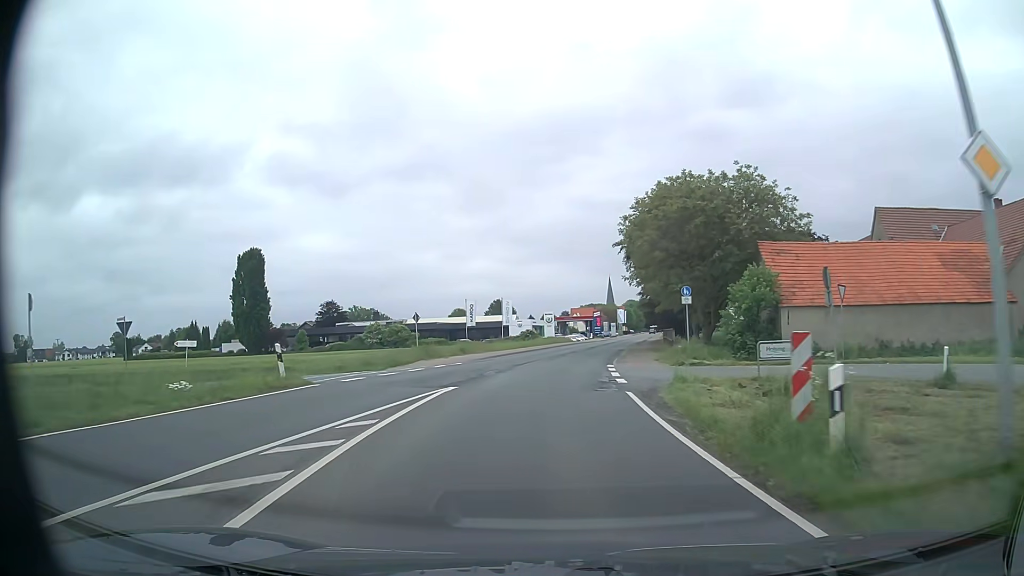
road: primary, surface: asphalt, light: Day
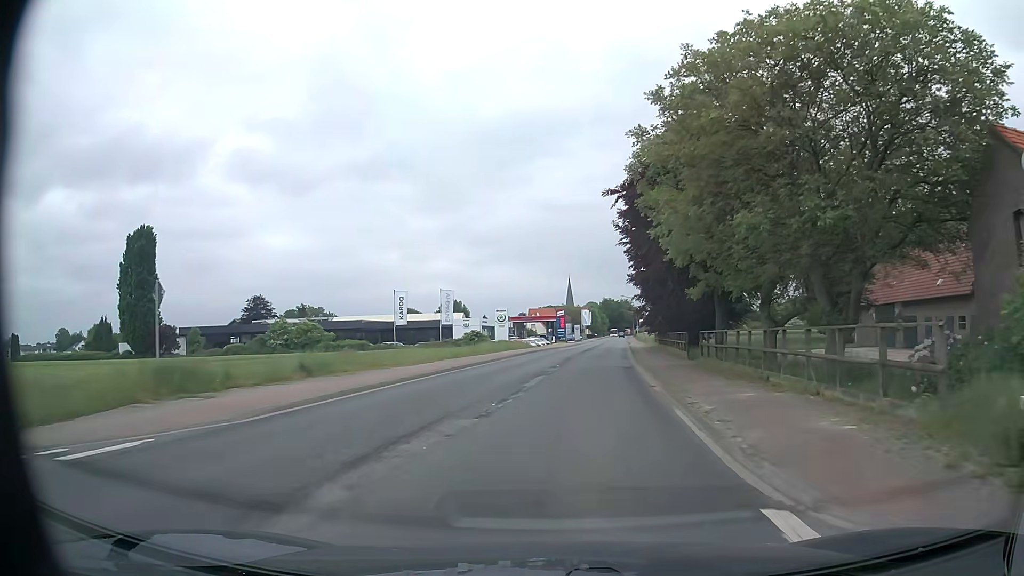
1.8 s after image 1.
(+0.3, +24.1) m; +3°
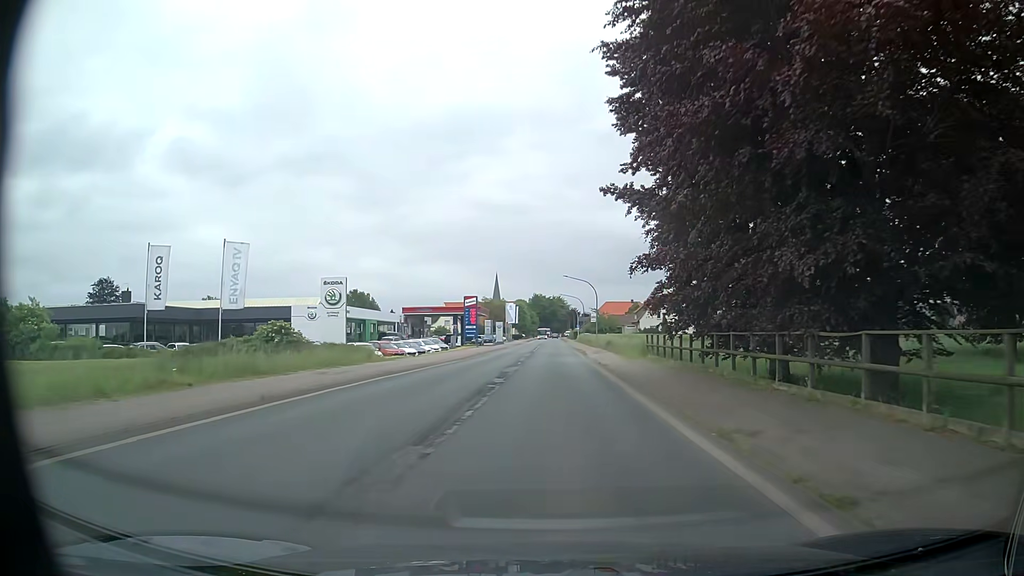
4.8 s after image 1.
(+2.9, +40.2) m; +6°
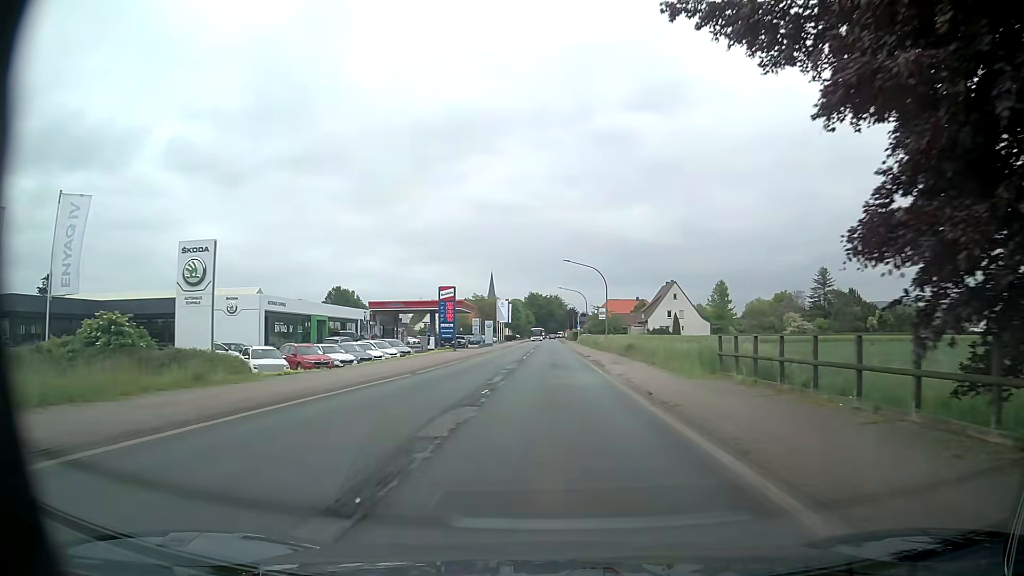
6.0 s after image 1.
(+0.1, +16.1) m; +1°
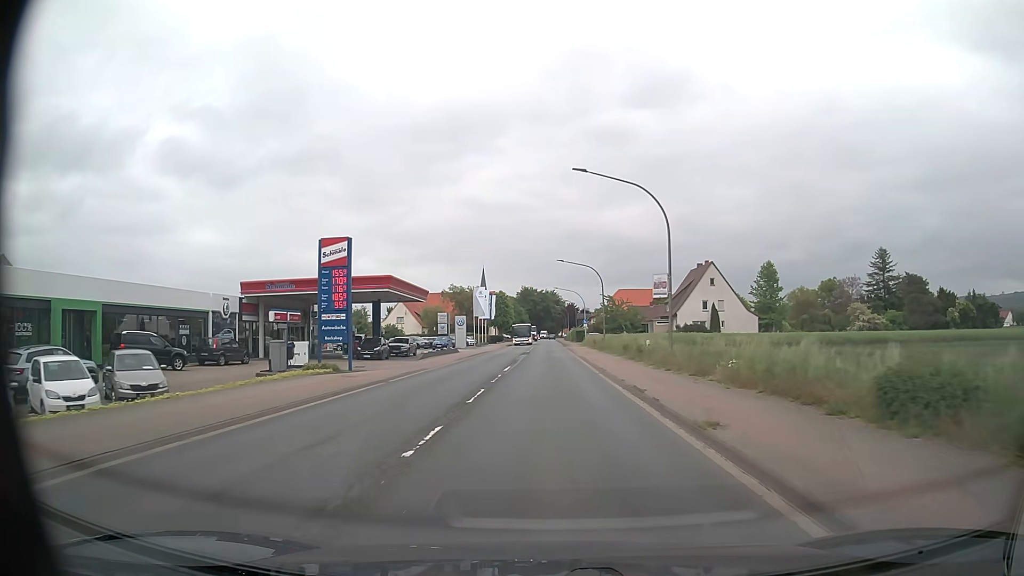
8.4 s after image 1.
(0.0, +32.3) m; 0°
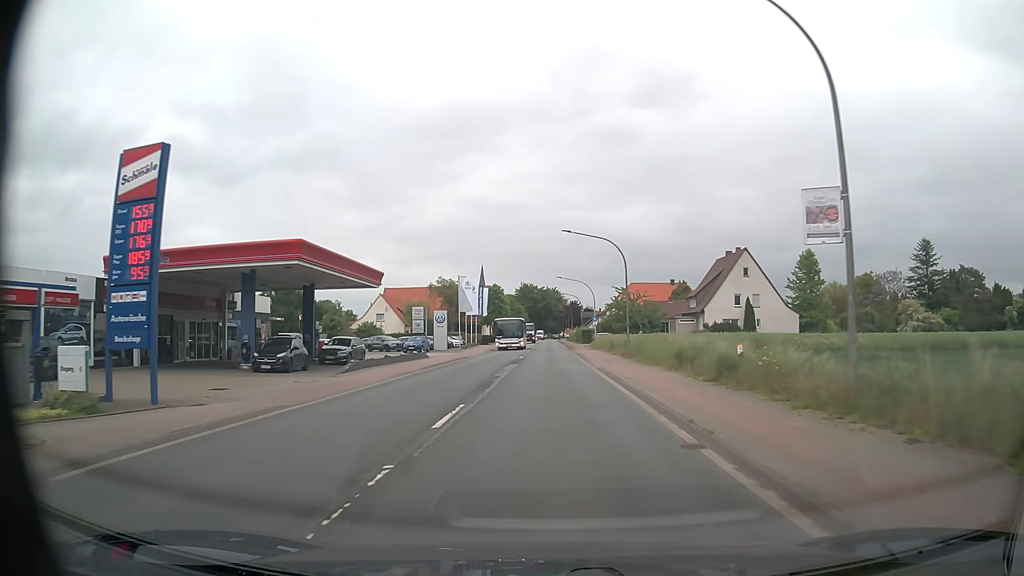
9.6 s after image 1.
(0.0, +16.2) m; 0°
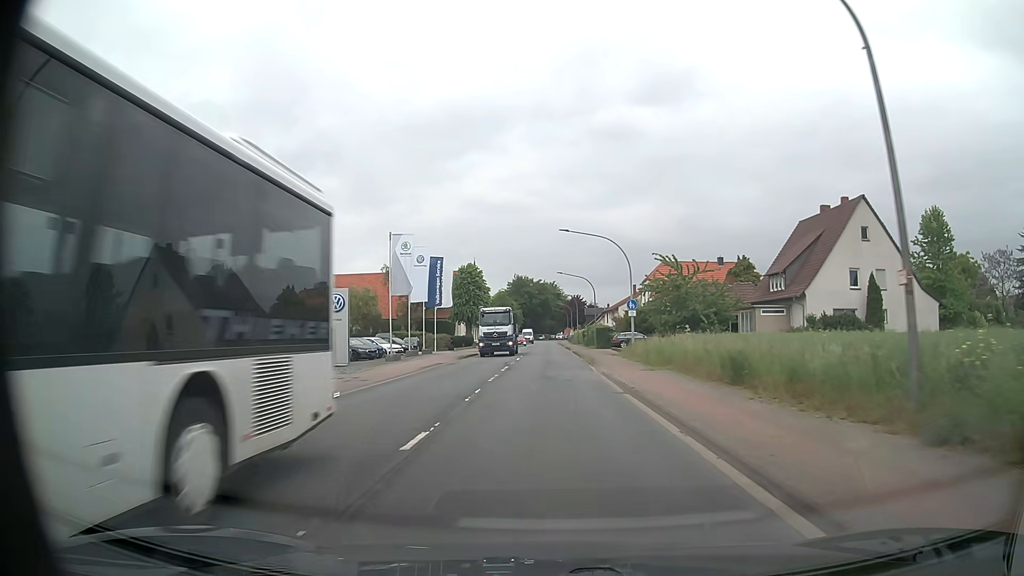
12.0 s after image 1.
(+0.1, +32.3) m; 0°
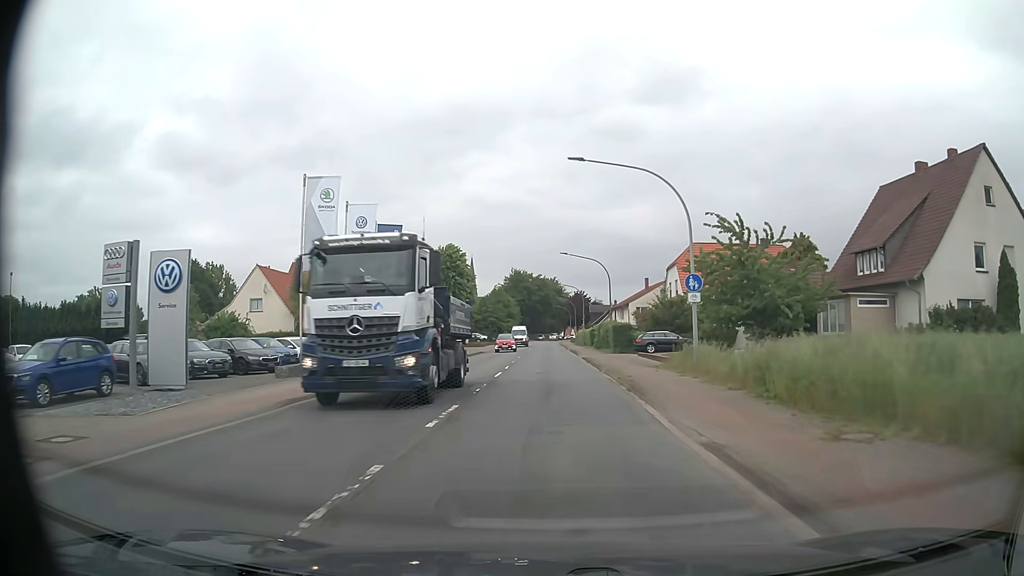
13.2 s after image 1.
(0.0, +16.1) m; 0°
(0, +10) (0, +20) (0, +30) (0, +40) (0, +50) (0, +60) (0, +70) (0, +80) (0, +90) (0, +100) m
